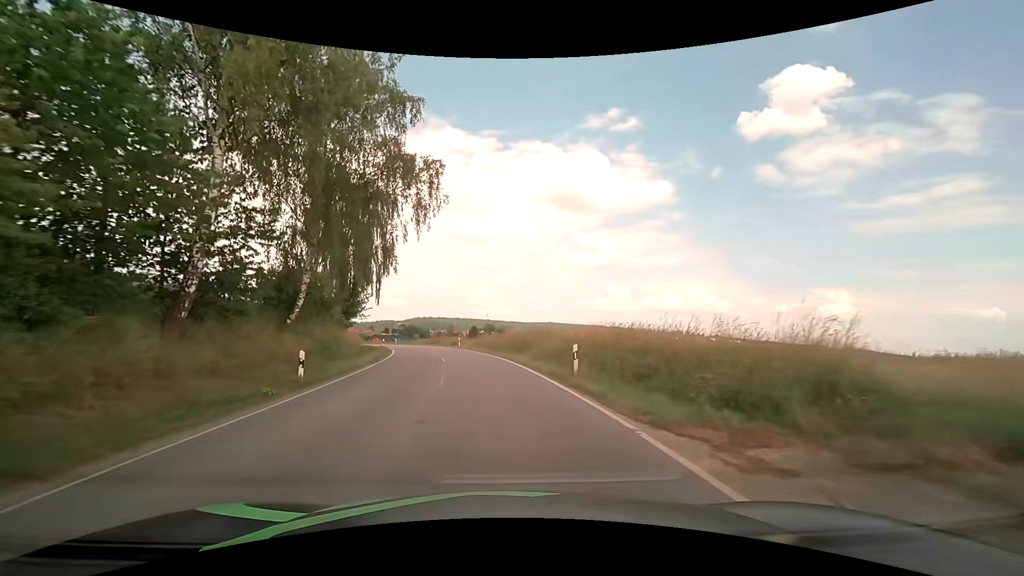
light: Day
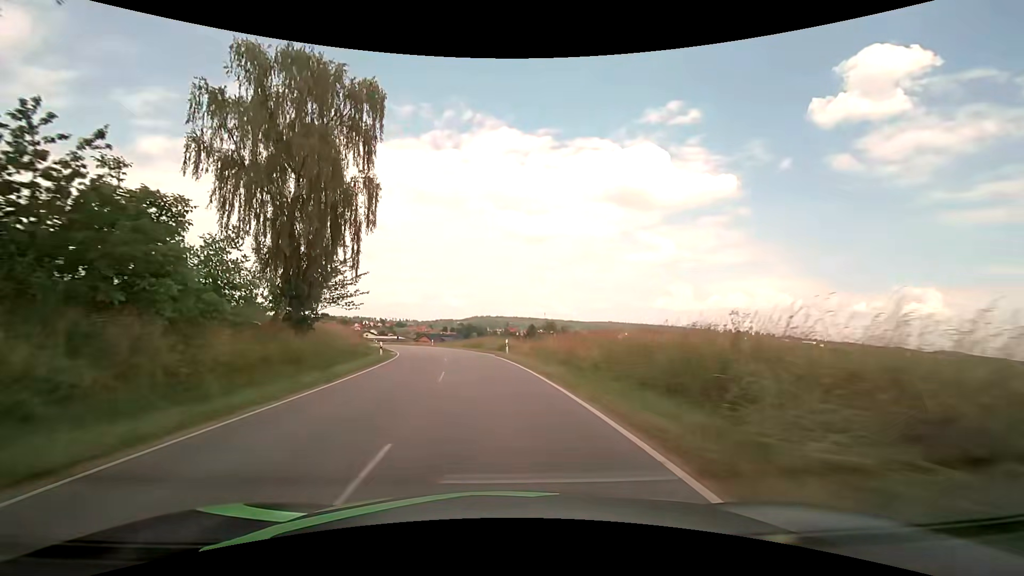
(-1.2, +21.8) m; -7°
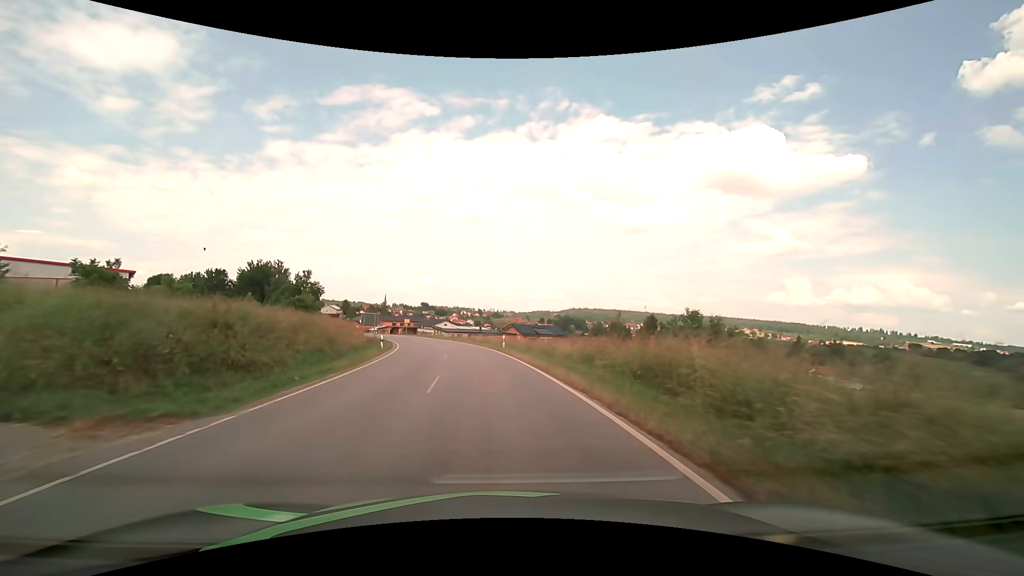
(-3.7, +39.3) m; -11°
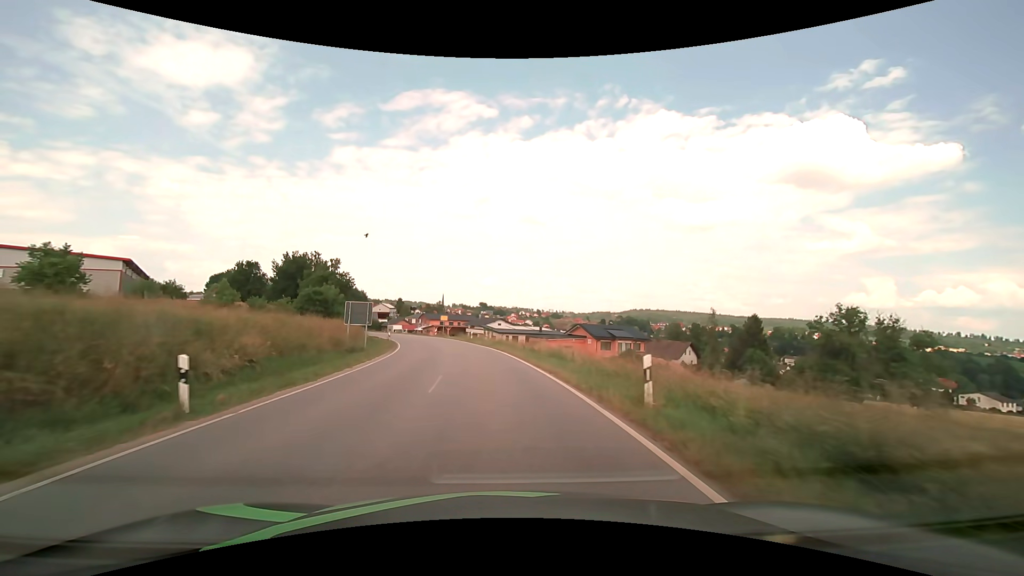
(-1.3, +23.9) m; -7°
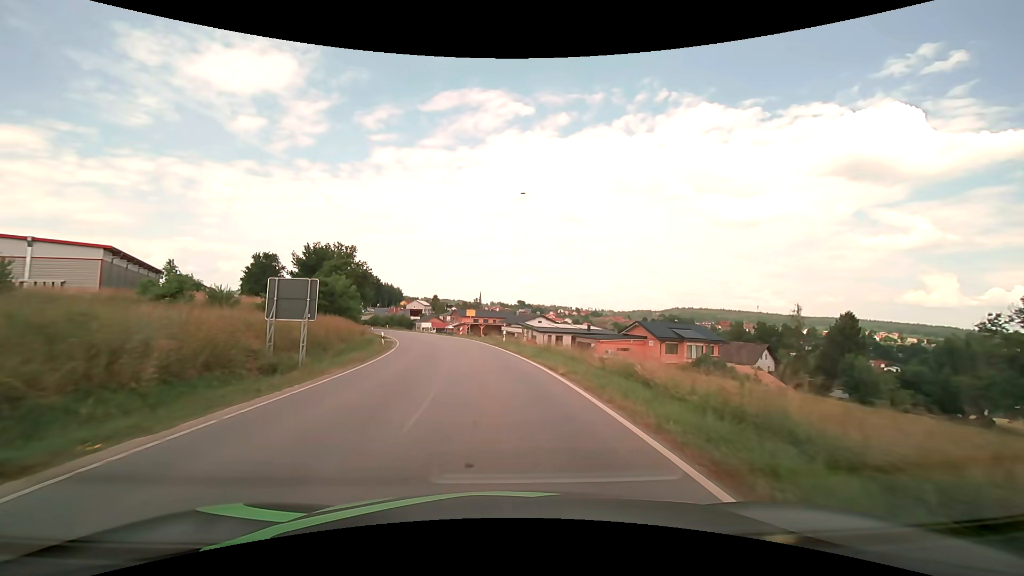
(-0.6, +16.0) m; -4°
(0, +10) (-1, +20) (-2, +30) (-4, +40) (-6, +49) (-9, +59) (-12, +69) (-16, +78) (-19, +87) (-23, +97) m
